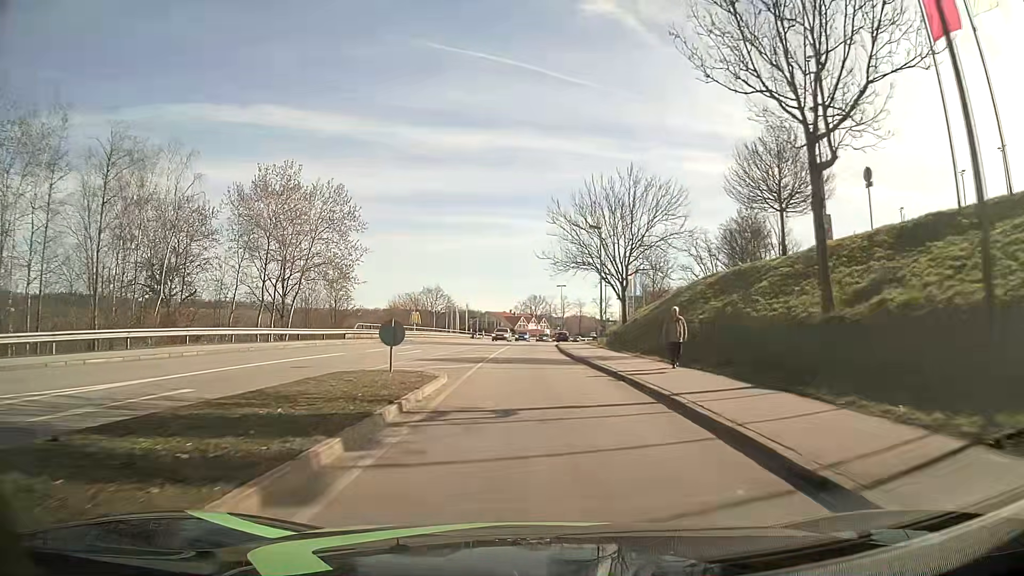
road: tertiary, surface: asphalt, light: Day
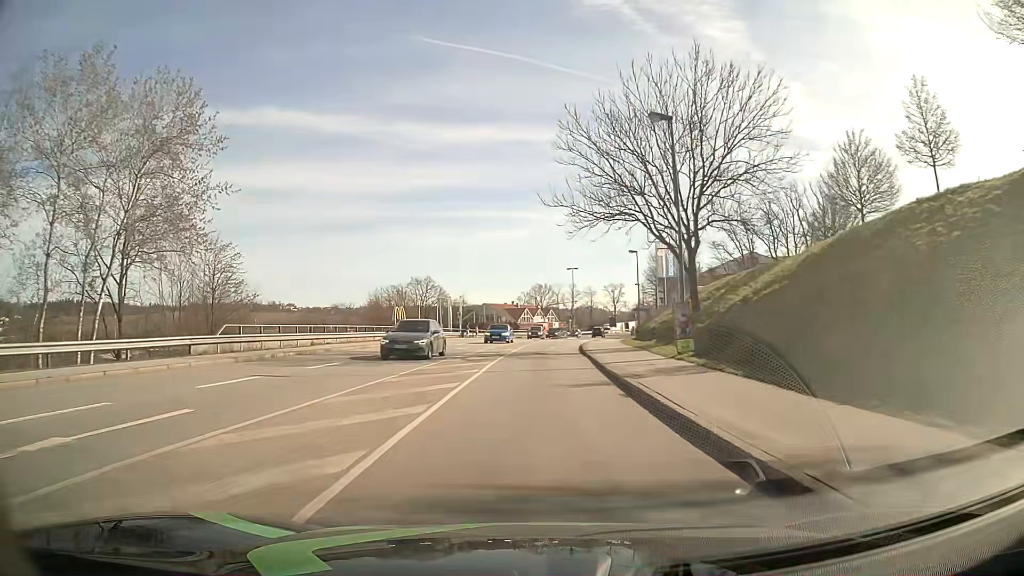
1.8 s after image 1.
(-0.1, +22.8) m; -1°
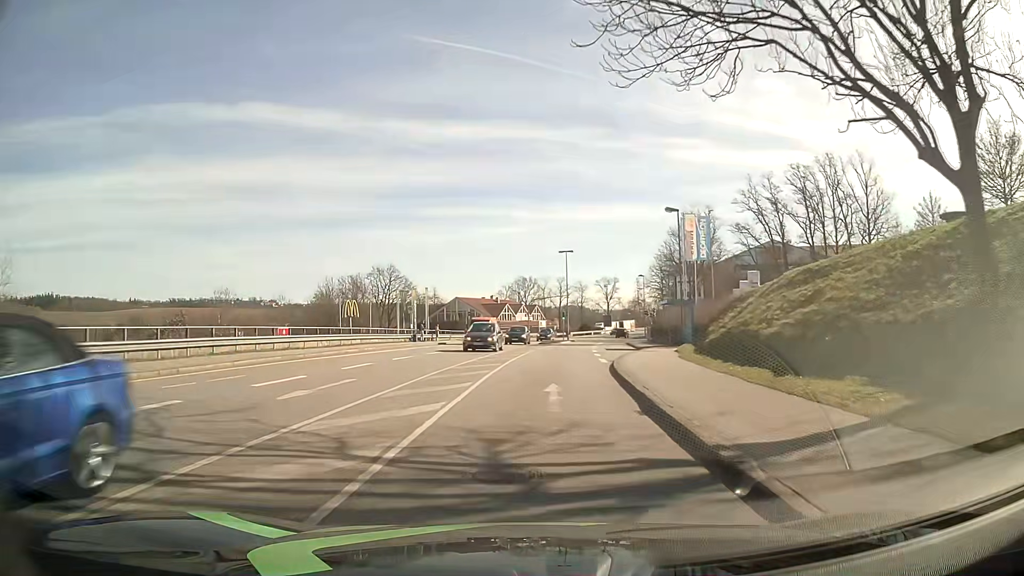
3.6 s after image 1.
(+0.4, +23.0) m; +1°
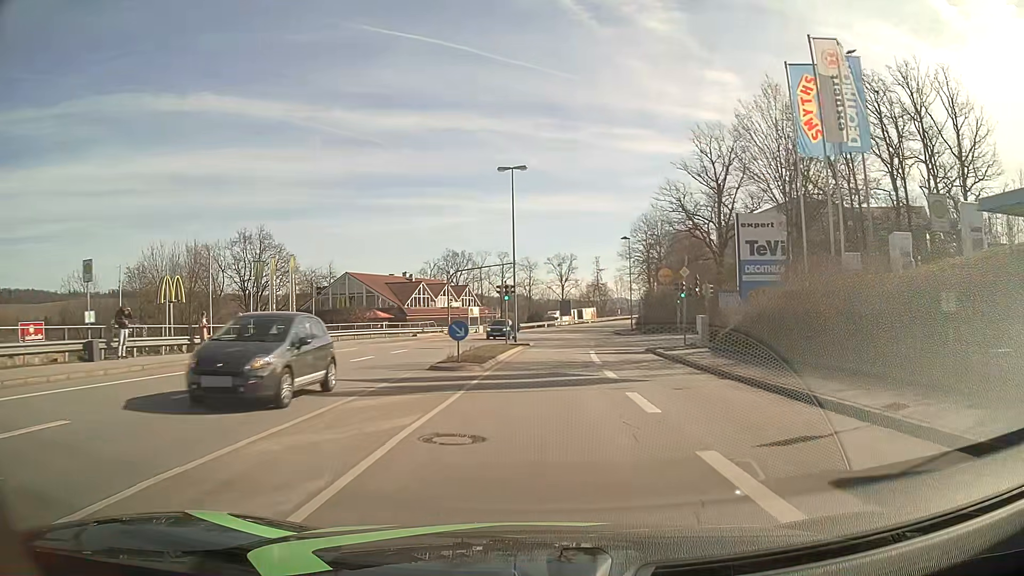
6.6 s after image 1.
(+1.9, +38.7) m; +5°
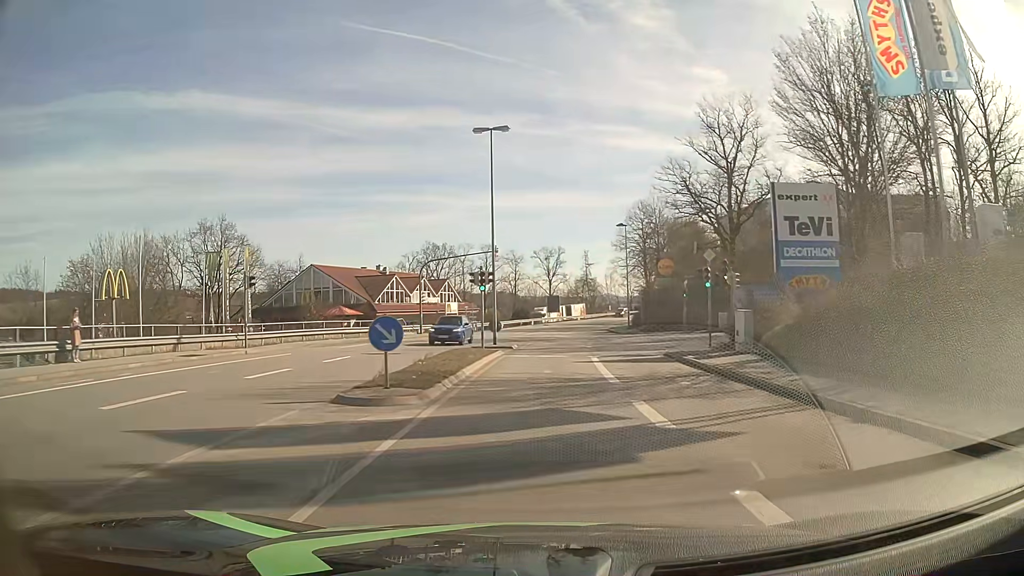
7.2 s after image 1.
(+0.1, +7.8) m; +1°
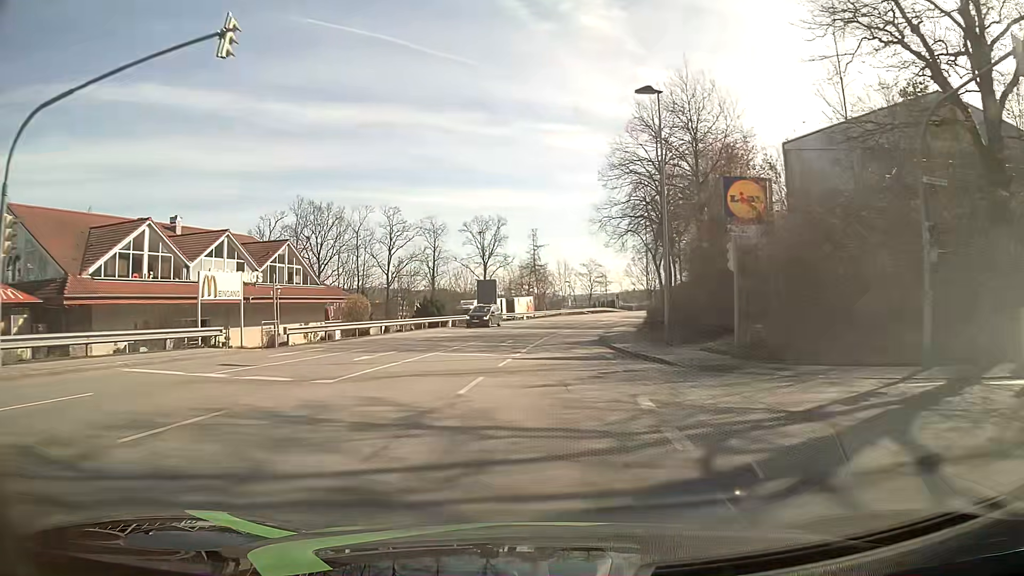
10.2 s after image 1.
(+1.8, +39.7) m; +5°
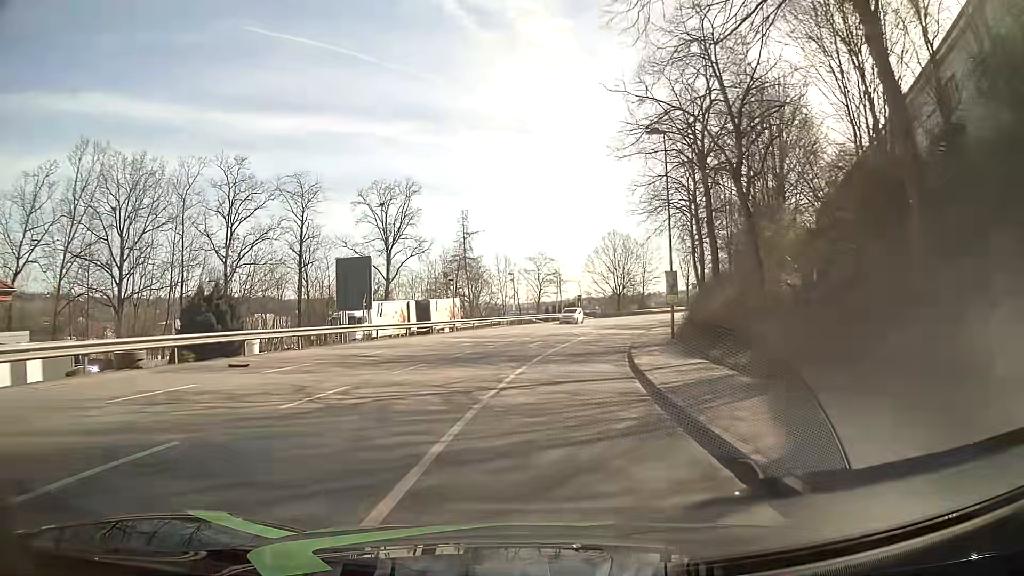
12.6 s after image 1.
(+1.4, +32.2) m; +5°
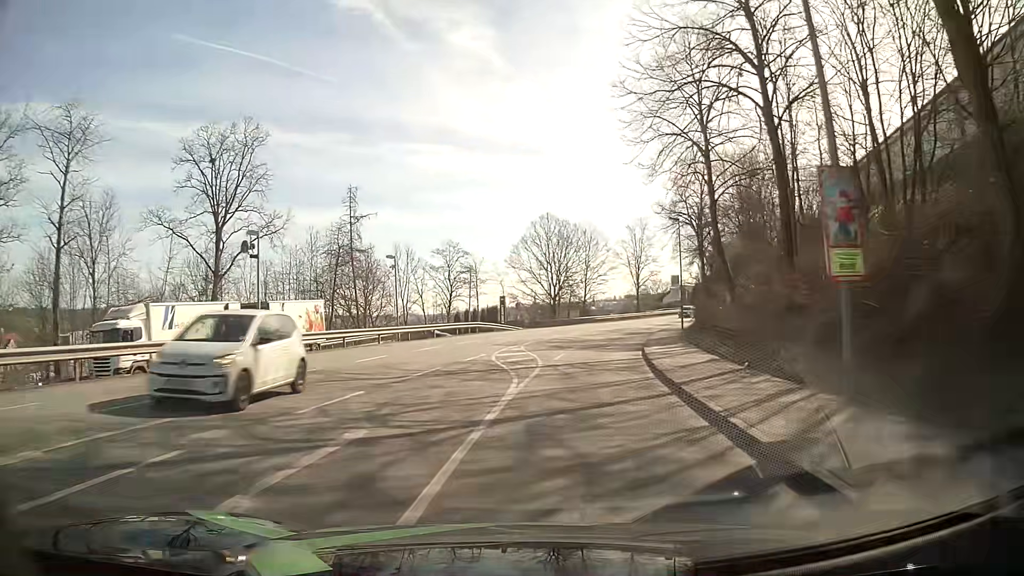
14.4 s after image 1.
(+1.2, +23.7) m; +7°
(0, +10) (+1, +20) (+3, +30) (+4, +40) (+7, +49) (+10, +59) (+13, +68) (+17, +78) (+21, +87) (+25, +96) m
